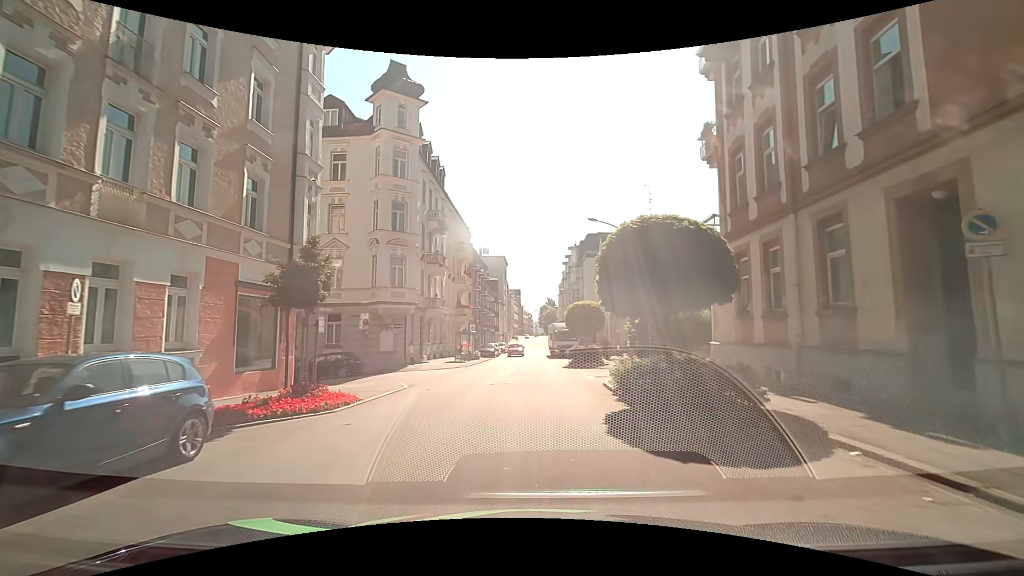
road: tertiary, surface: asphalt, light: Day
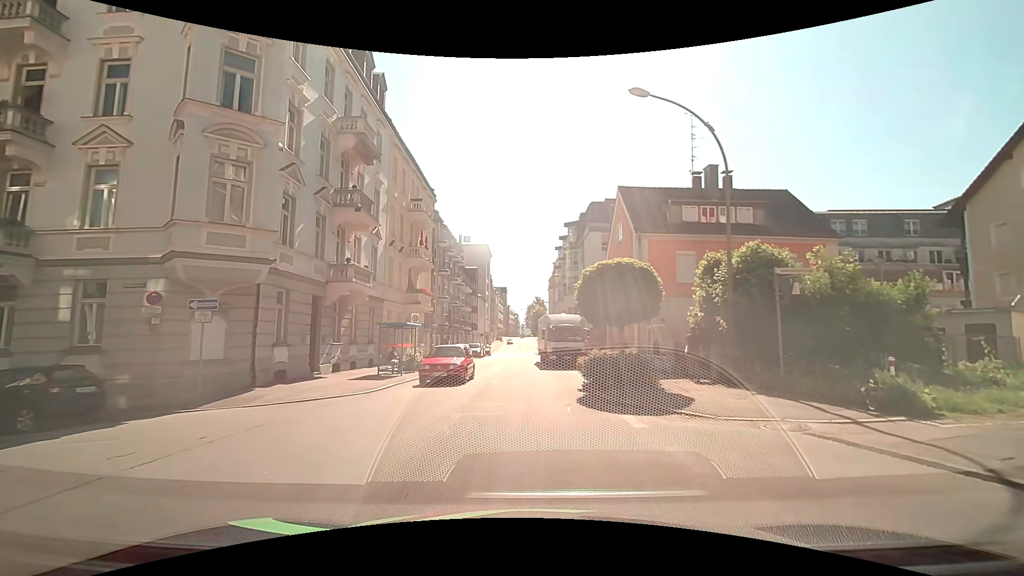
(+0.2, +16.4) m; +3°
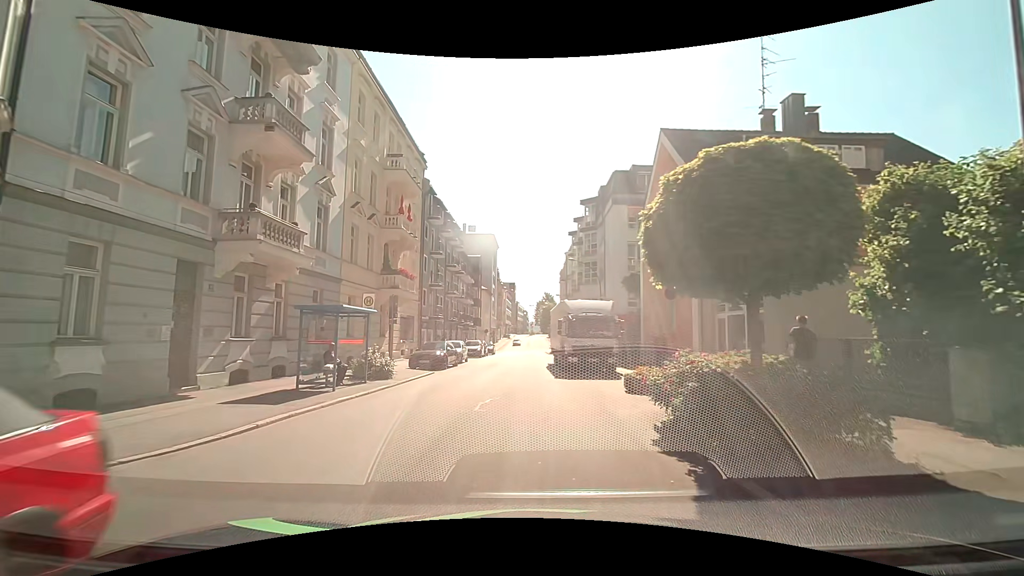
(-0.3, +8.6) m; -3°
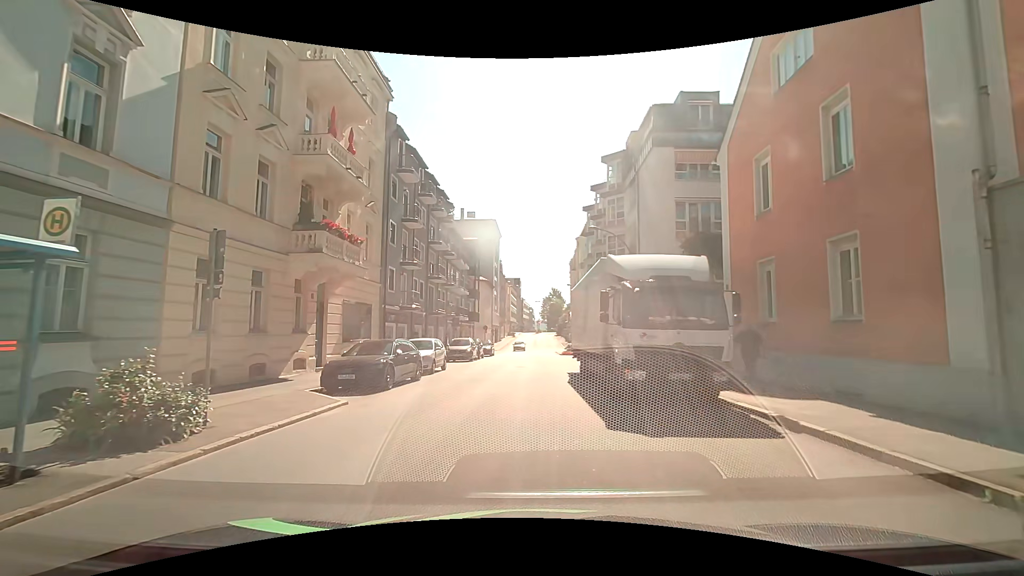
(-0.2, +11.5) m; -1°
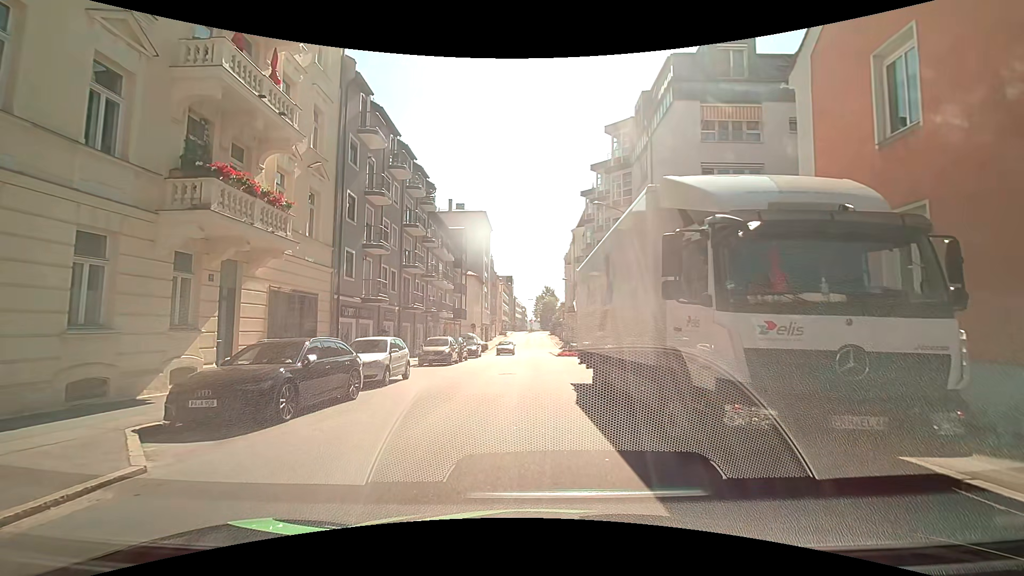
(+0.1, +5.4) m; +3°
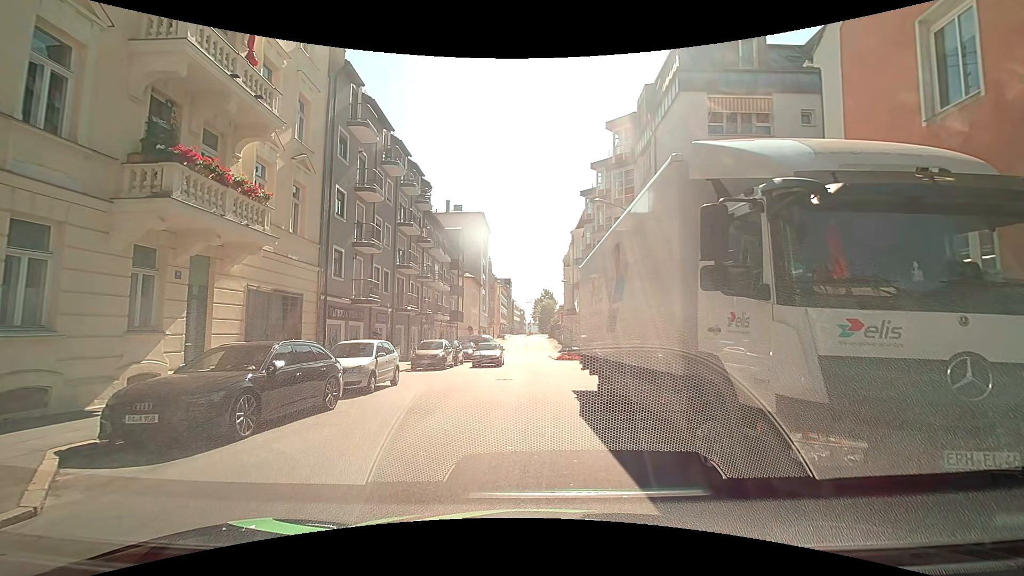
(0.0, +1.2) m; -2°
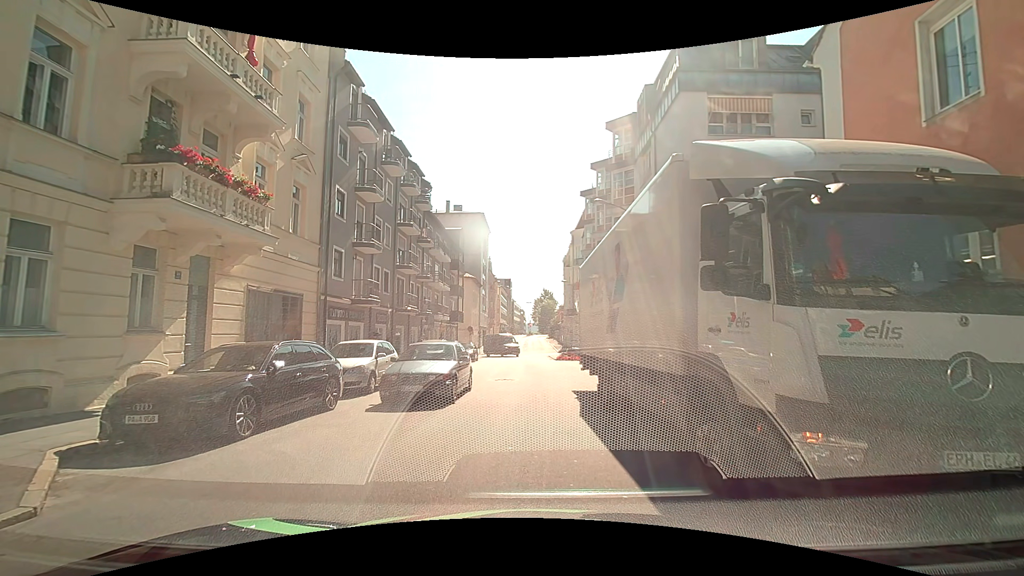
(0.0, +0.1) m; 0°
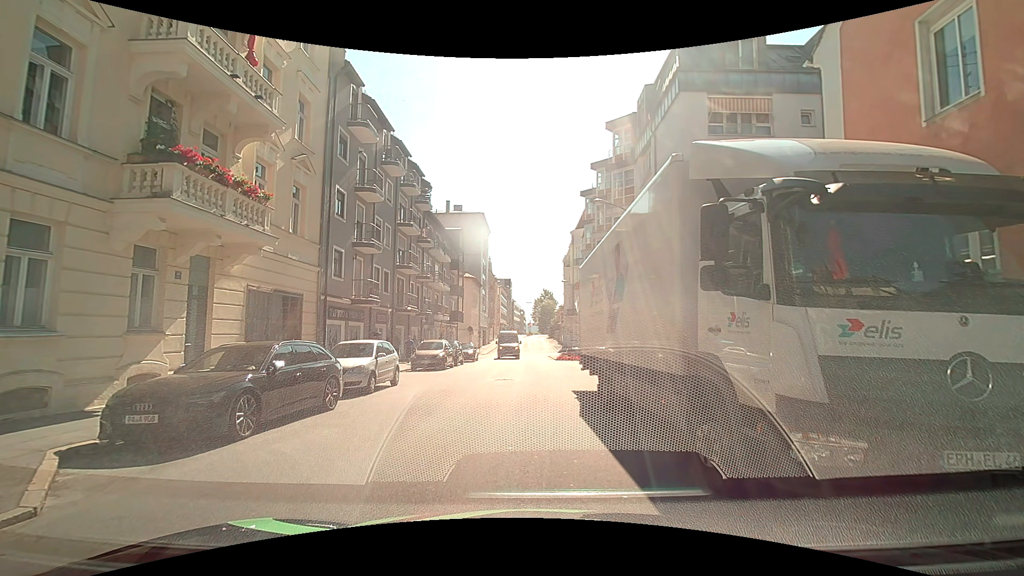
(0.0, 0.0) m; 0°
